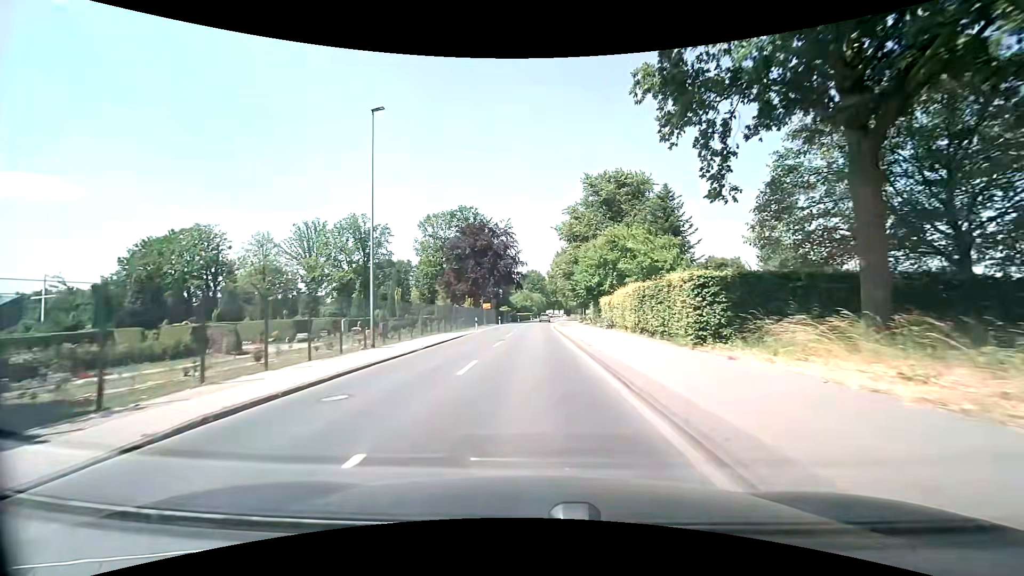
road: secondary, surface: asphalt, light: Day
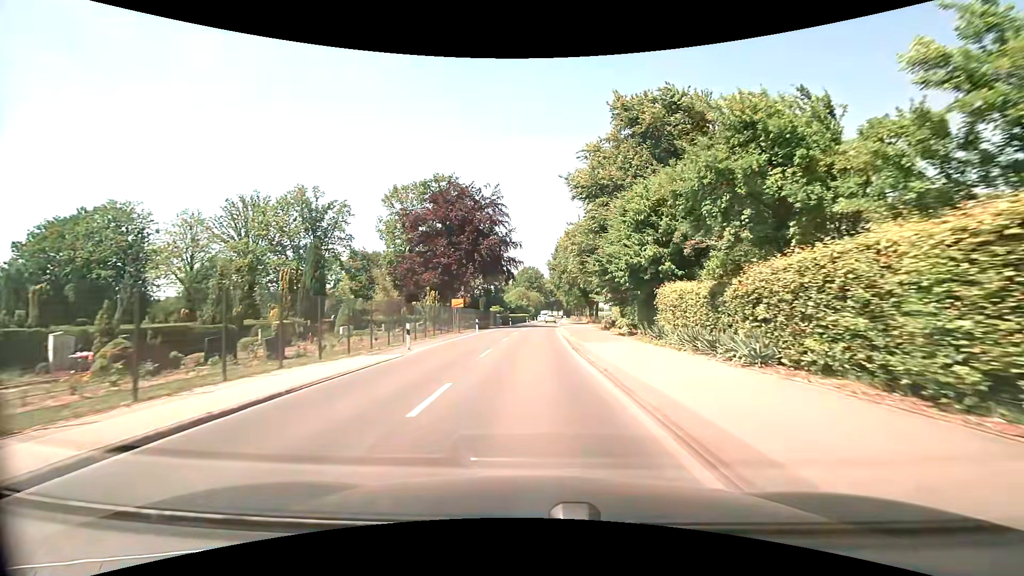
(-0.2, +22.2) m; 0°
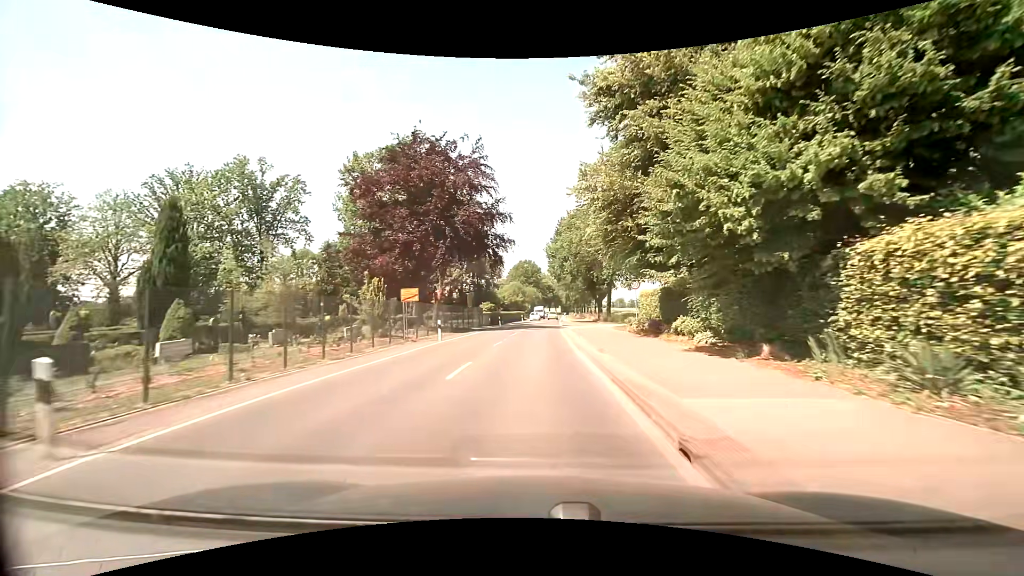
(0.0, +14.9) m; +1°
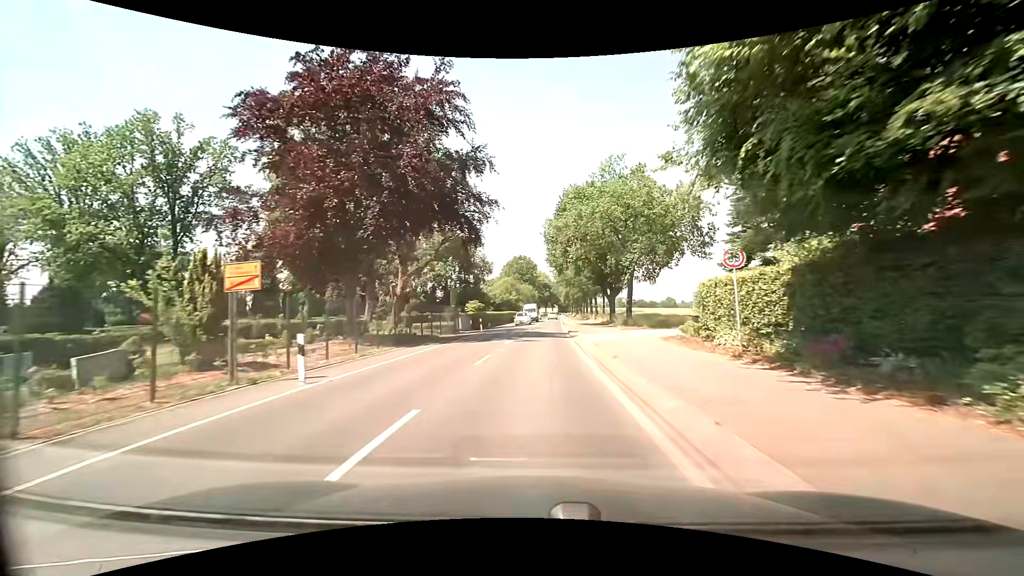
(-0.1, +14.9) m; -1°
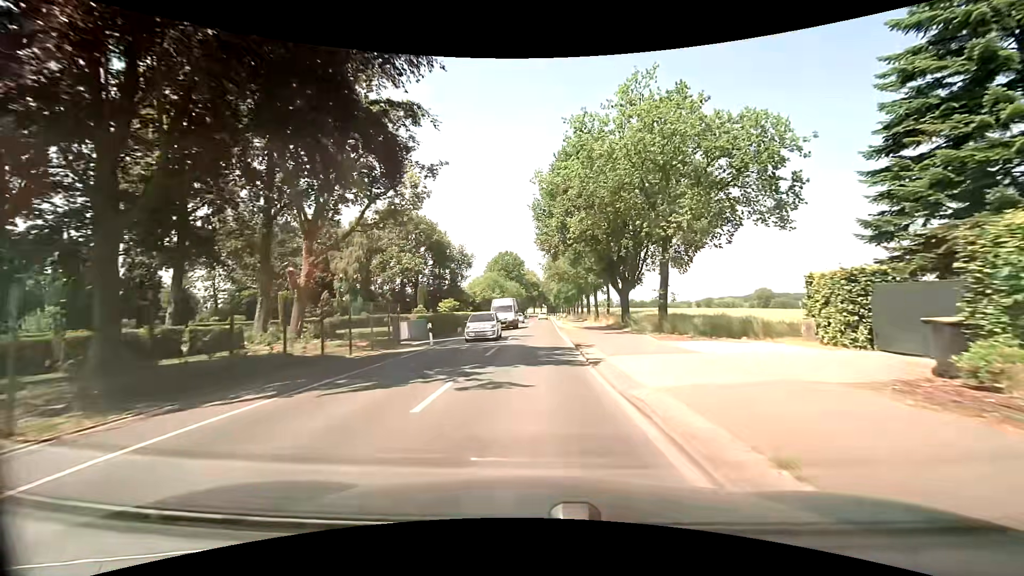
(+0.3, +15.0) m; +2°
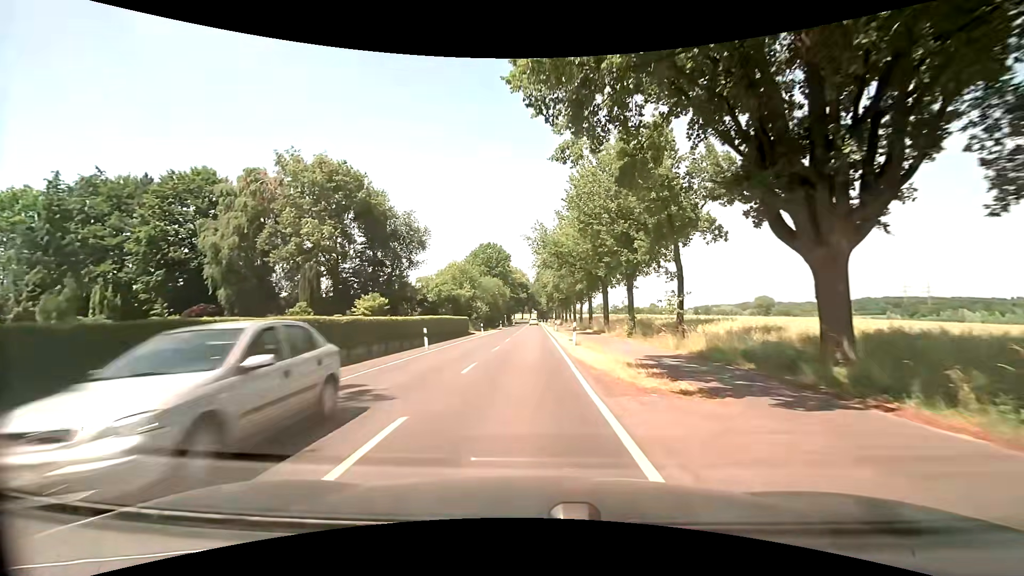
(+0.3, +30.3) m; 0°
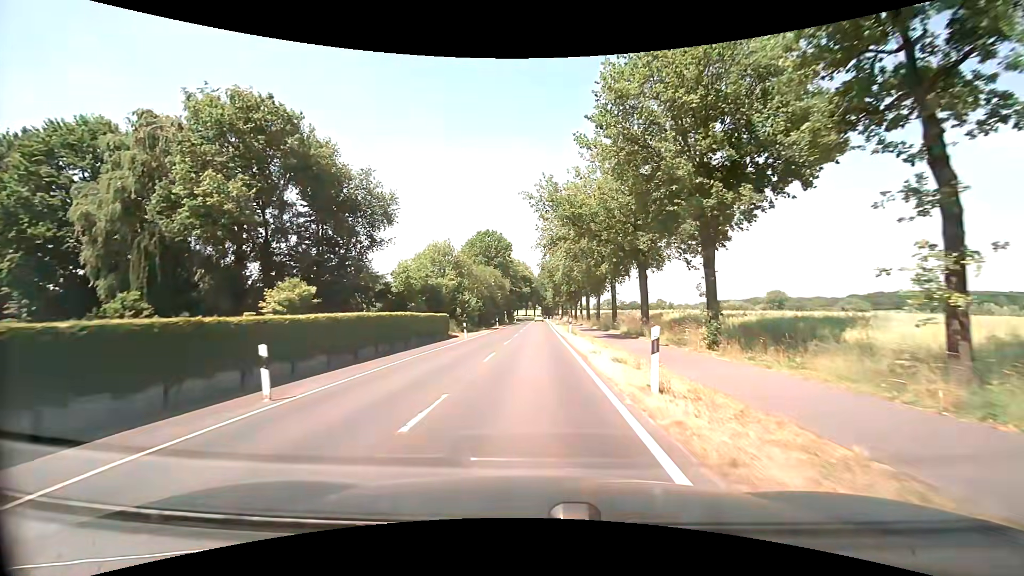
(0.0, +15.2) m; -1°
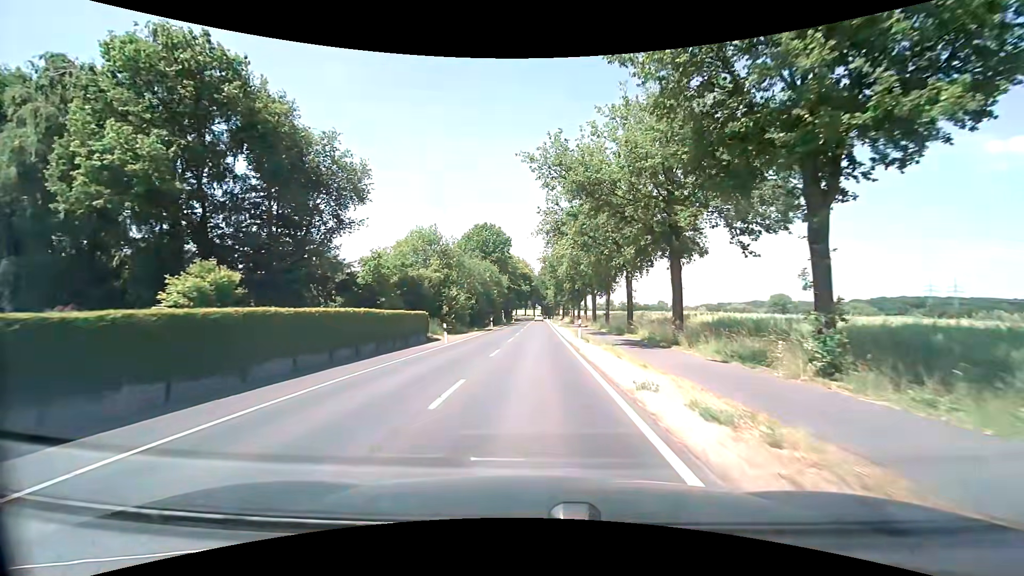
(+0.1, +7.6) m; +1°
(0, +10) (0, +20) (0, +30) (0, +40) (+1, +50) (+1, +60) (+1, +70) (+1, +80) (+1, +90) (+1, +100) m
